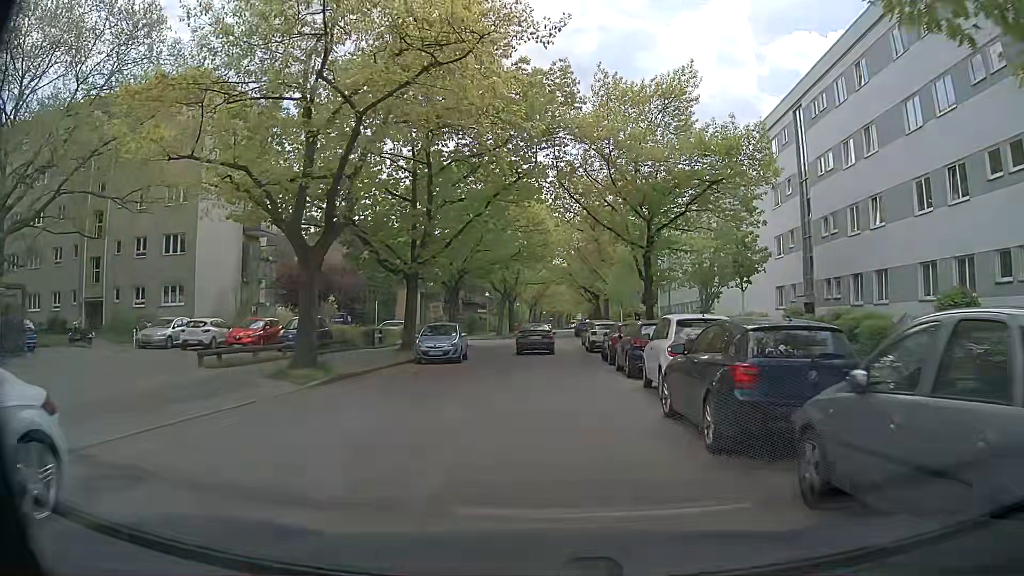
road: residential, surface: concrete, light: Day
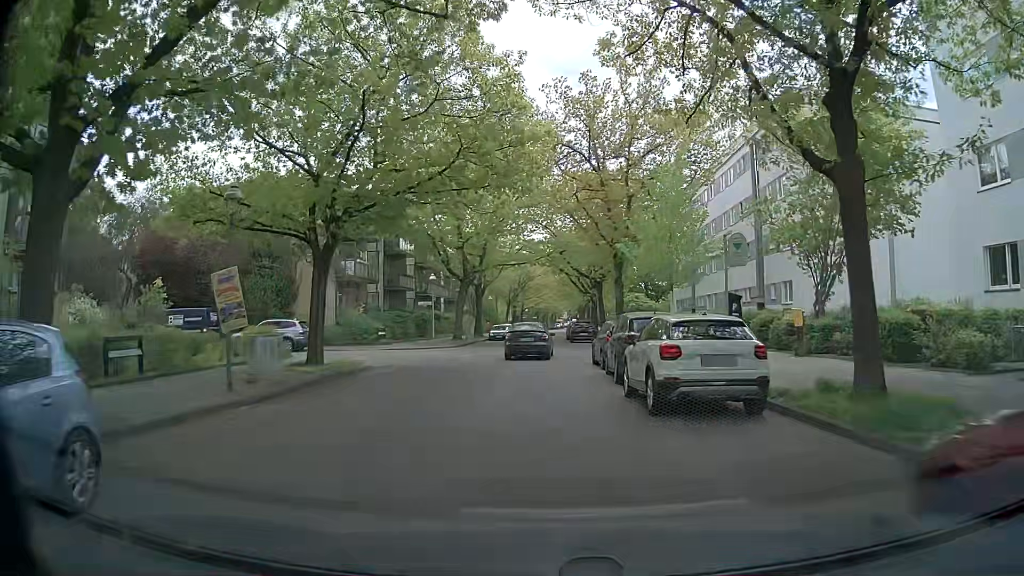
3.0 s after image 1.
(+0.5, +22.8) m; +1°
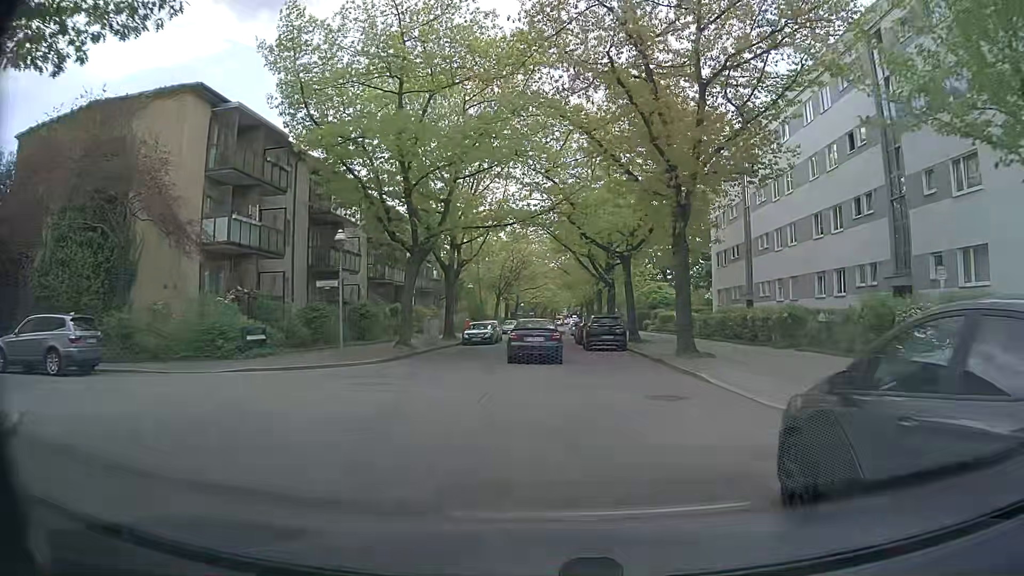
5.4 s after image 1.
(+0.3, +18.4) m; +2°
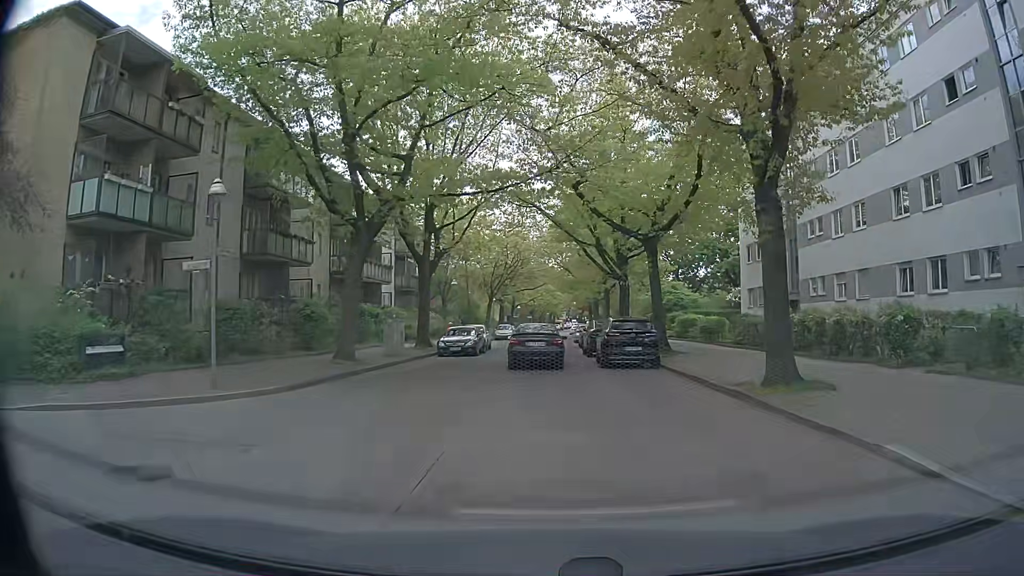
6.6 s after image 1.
(-0.1, +8.9) m; 0°
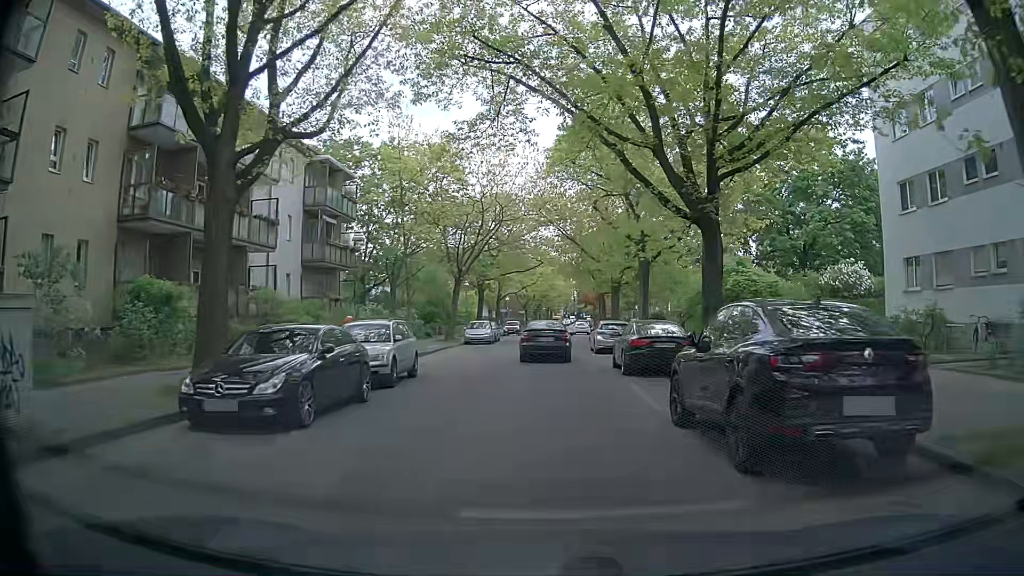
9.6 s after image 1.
(-0.2, +22.4) m; 0°
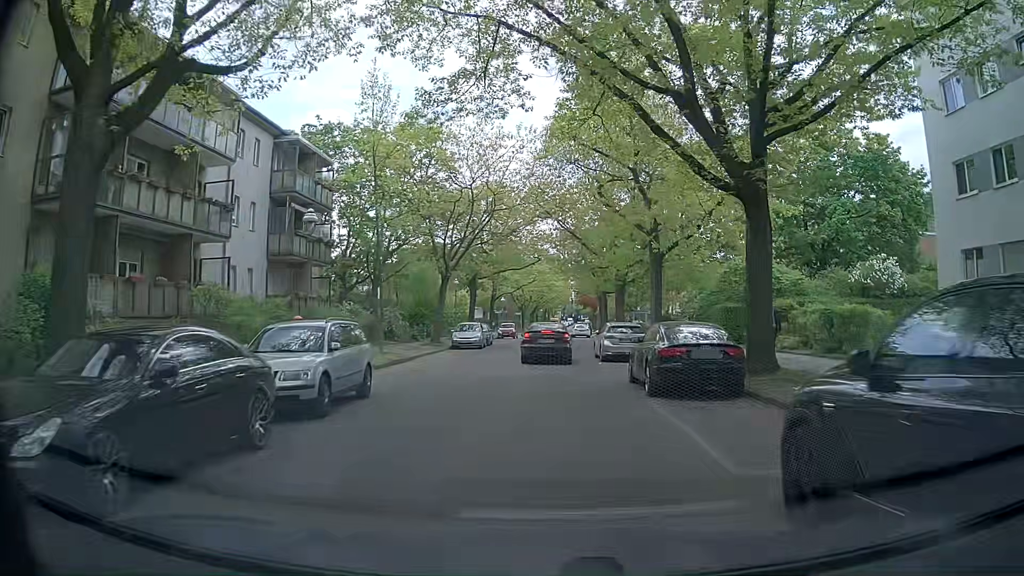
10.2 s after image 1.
(0.0, +4.5) m; 0°
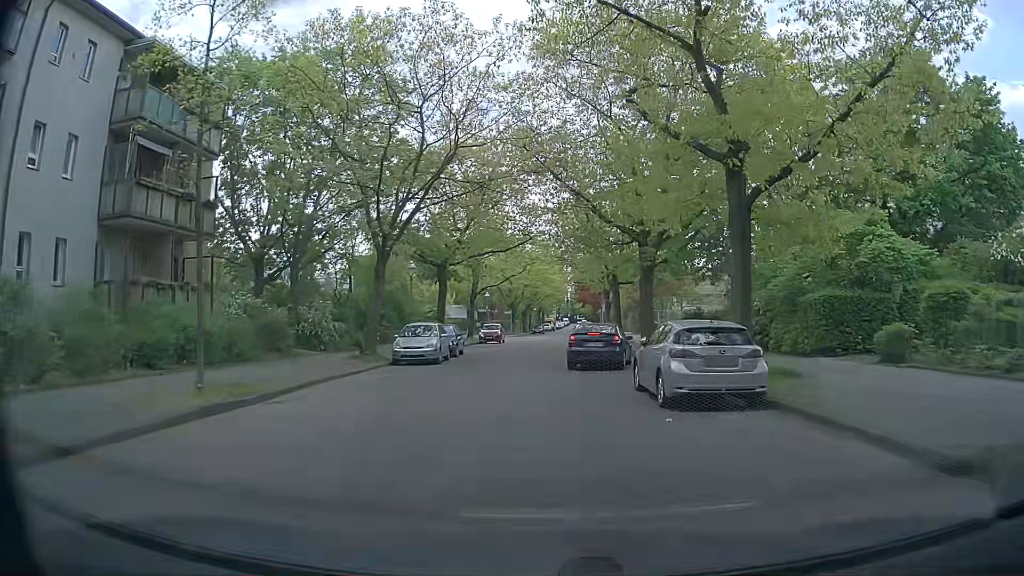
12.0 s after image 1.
(0.0, +13.6) m; +1°
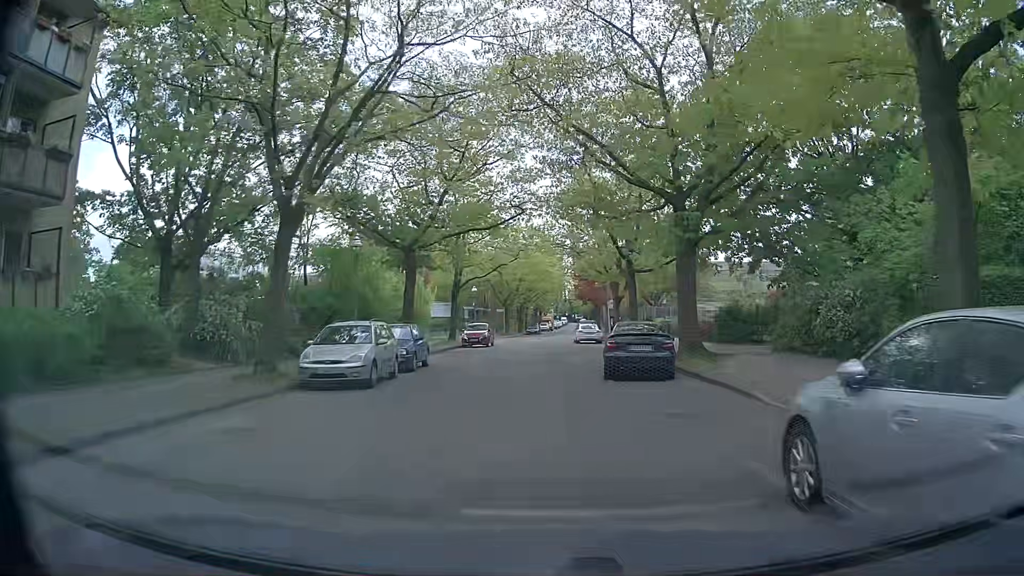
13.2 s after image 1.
(-0.1, +9.1) m; -1°
(0, +10) (0, +20) (0, +30) (0, +40) (+1, +50) (+1, +60) (+2, +70) (+2, +80) (+3, +90) (+4, +100) m
